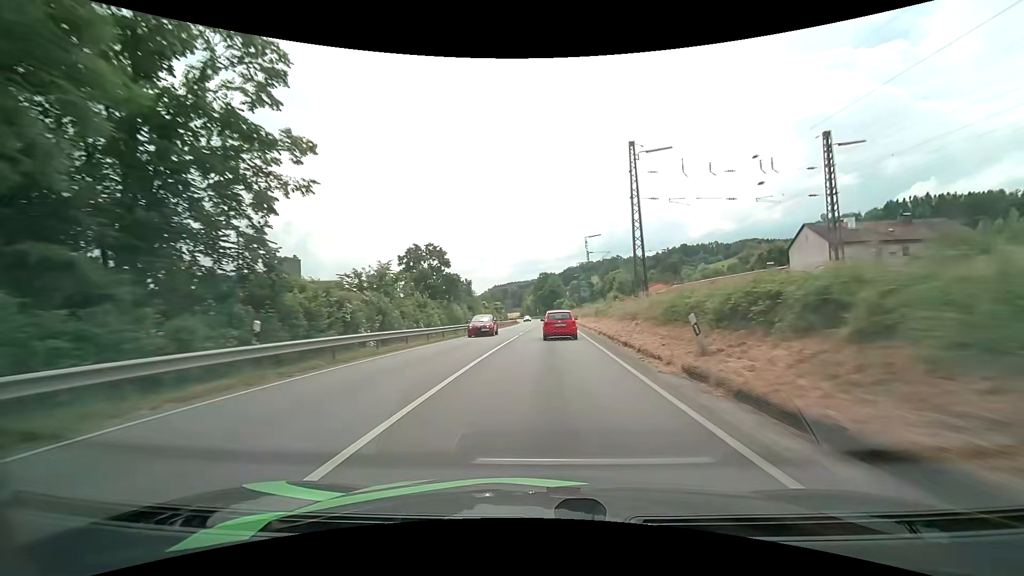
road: primary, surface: asphalt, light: Day
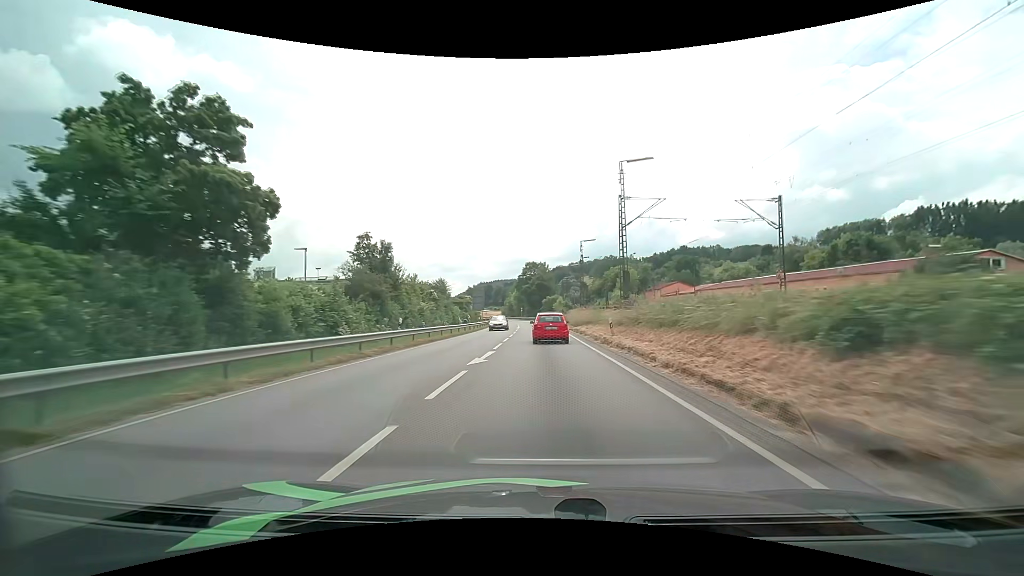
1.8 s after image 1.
(+0.6, +37.5) m; +2°
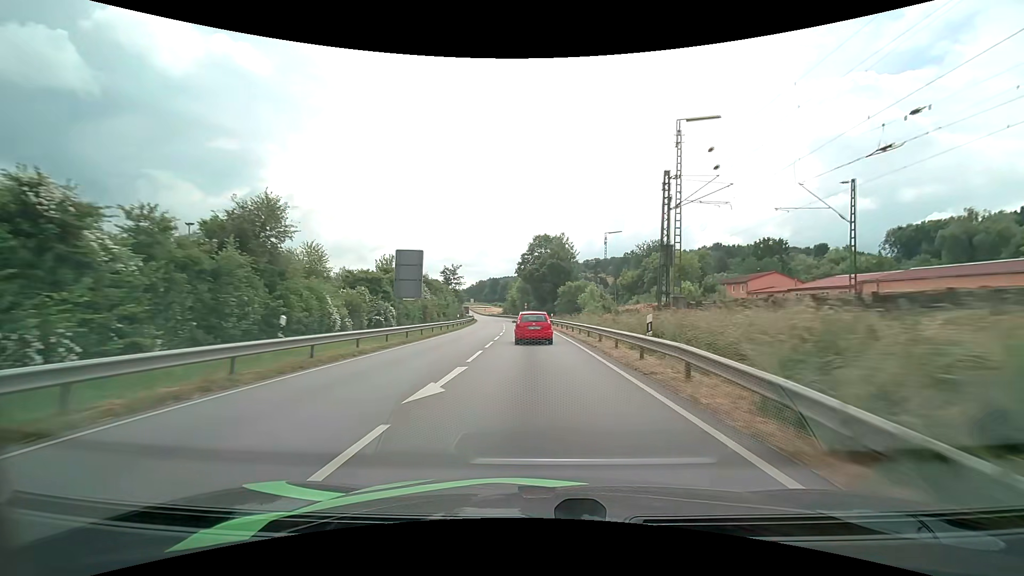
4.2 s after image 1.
(-0.1, +47.7) m; -1°
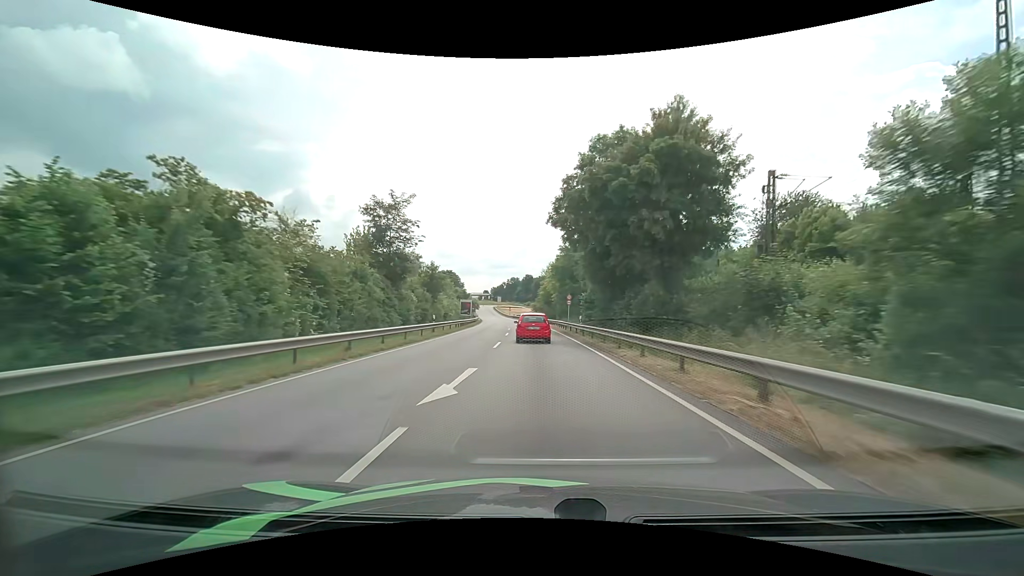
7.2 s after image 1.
(-1.8, +54.2) m; -4°
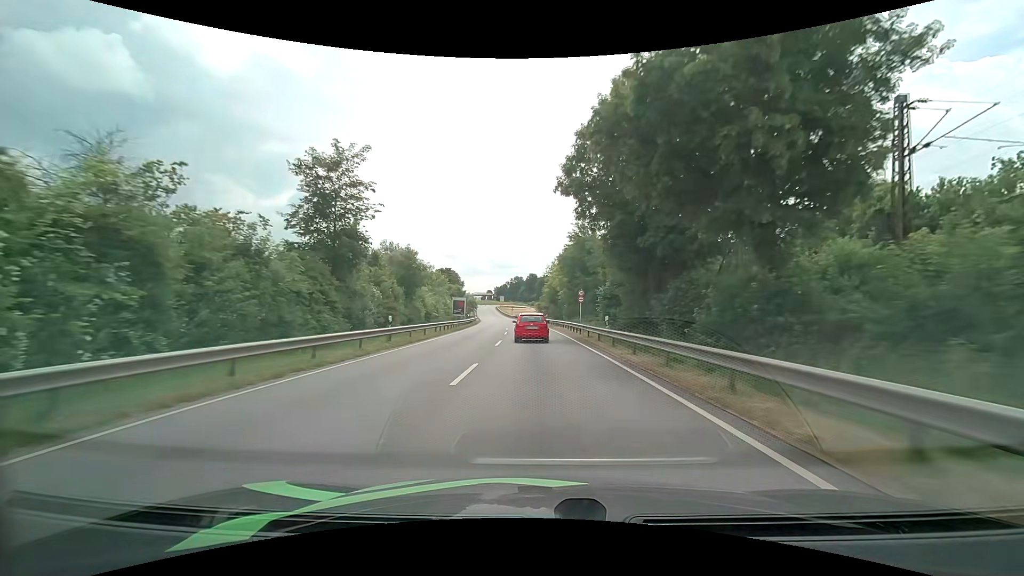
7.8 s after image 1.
(0.0, +10.8) m; 0°
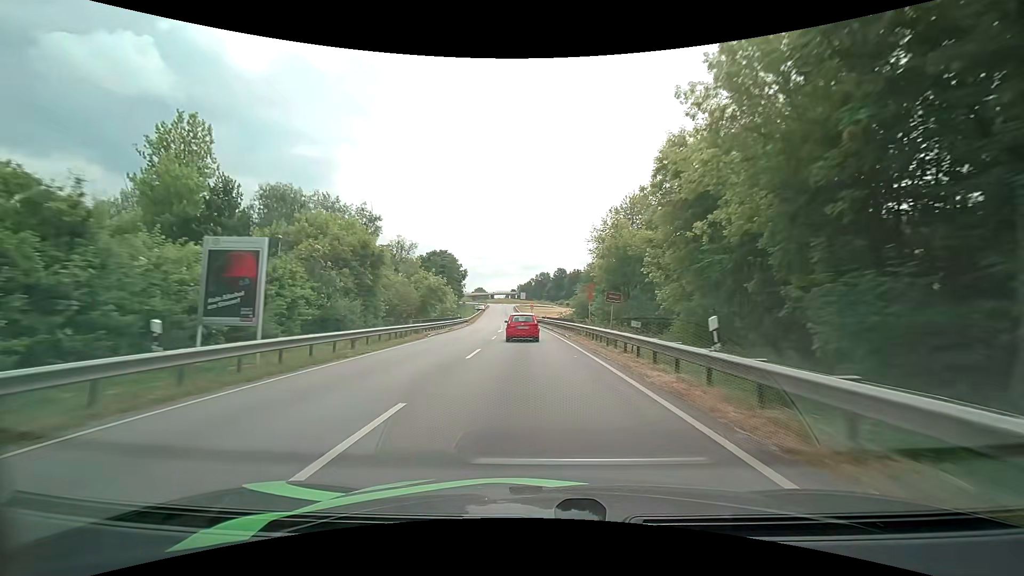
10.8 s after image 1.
(-1.4, +53.2) m; -3°
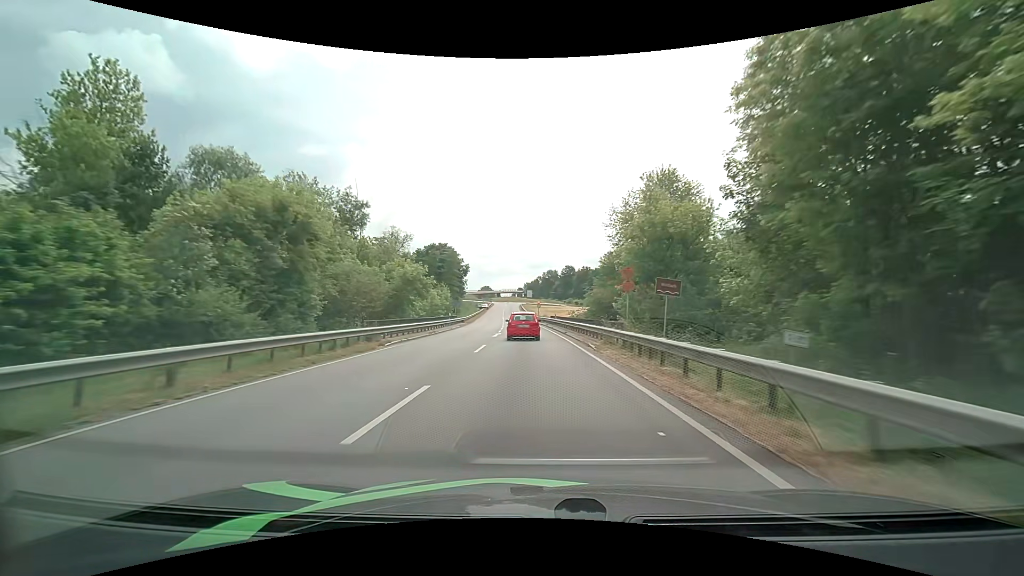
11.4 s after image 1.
(-0.1, +10.3) m; -1°
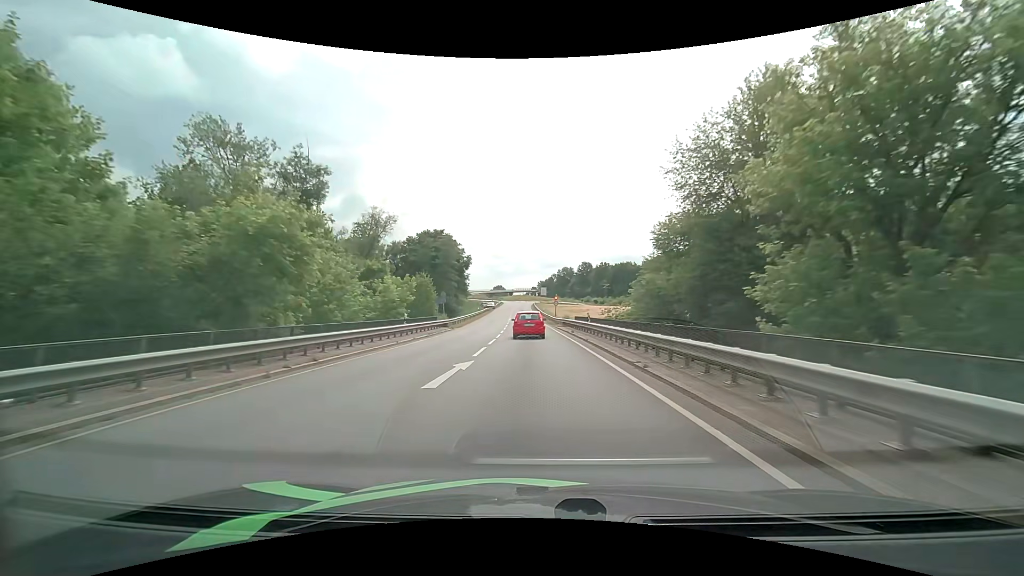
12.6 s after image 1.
(-0.2, +20.2) m; -1°
(0, +10) (0, +20) (-1, +30) (-1, +40) (-1, +50) (-2, +60) (-2, +70) (-3, +80) (-3, +90) (-4, +100) m
